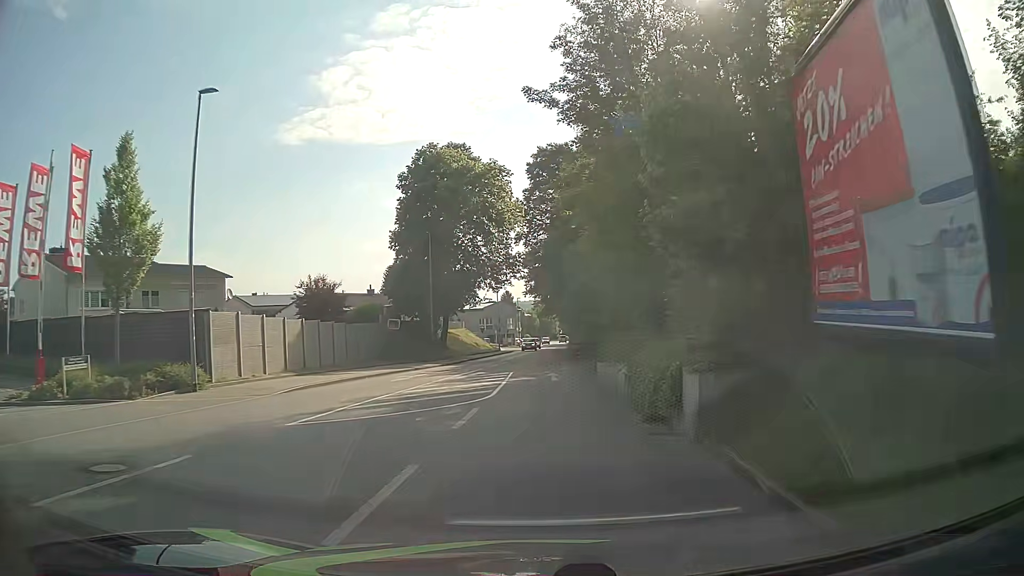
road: tertiary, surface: asphalt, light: Day
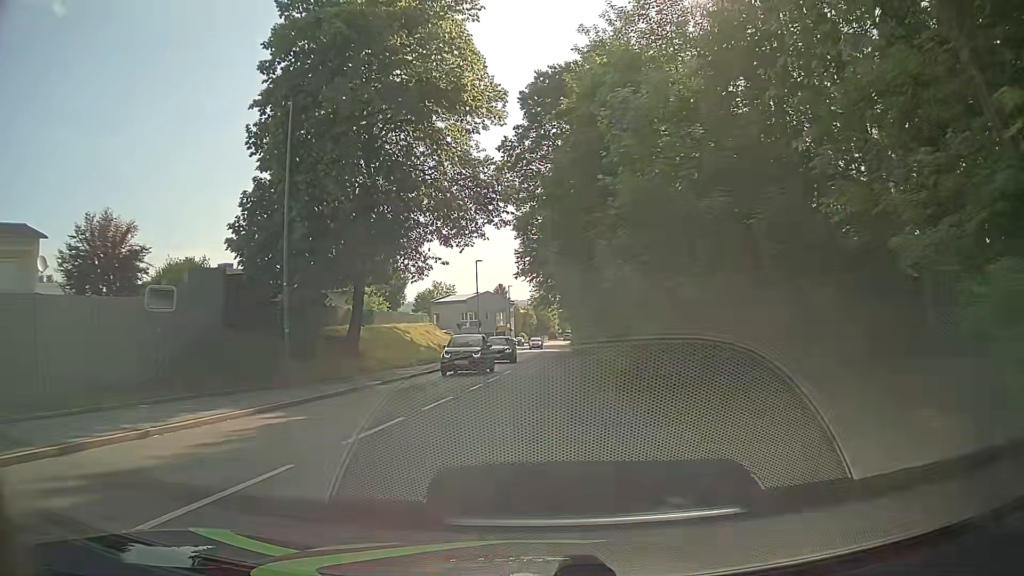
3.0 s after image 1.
(0.0, +24.2) m; 0°
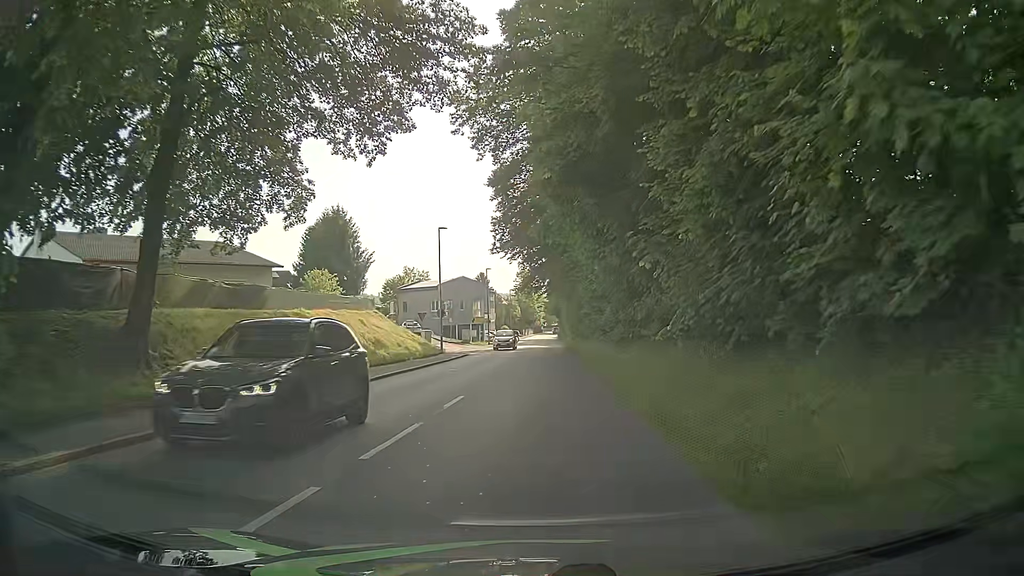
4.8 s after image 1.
(+0.1, +14.5) m; +1°
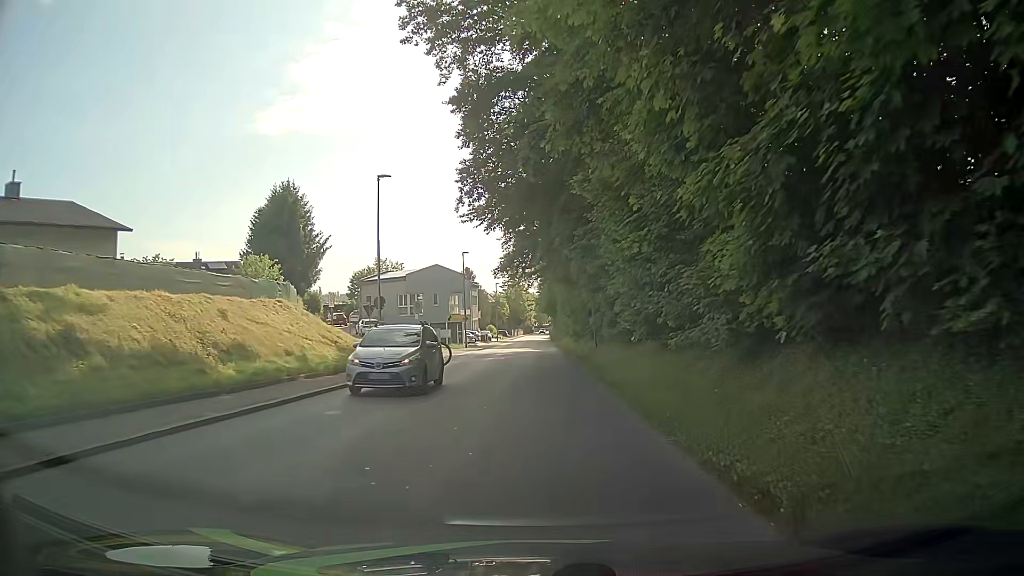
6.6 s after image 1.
(+0.1, +14.6) m; +1°
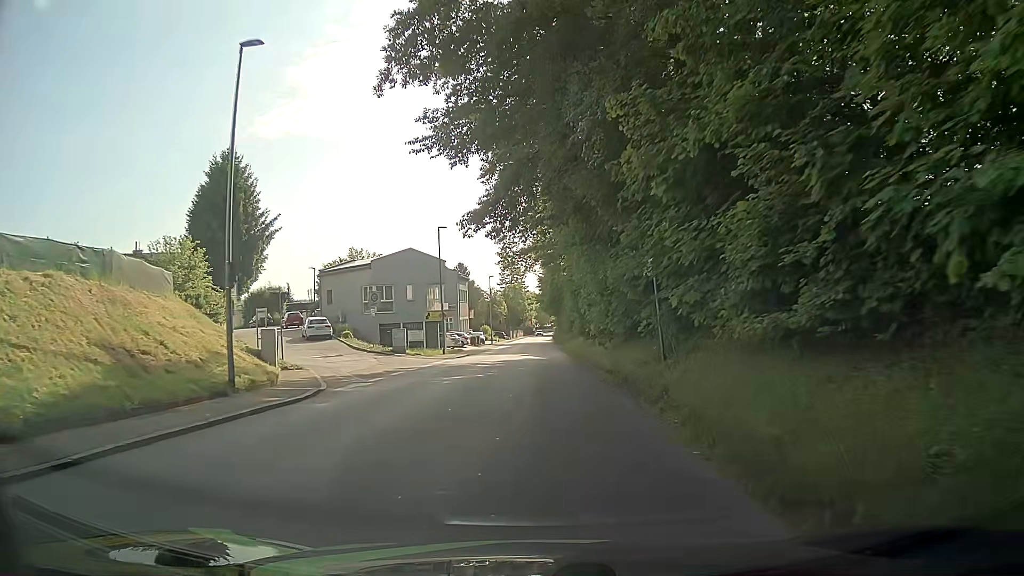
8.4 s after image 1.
(-0.2, +14.5) m; -1°
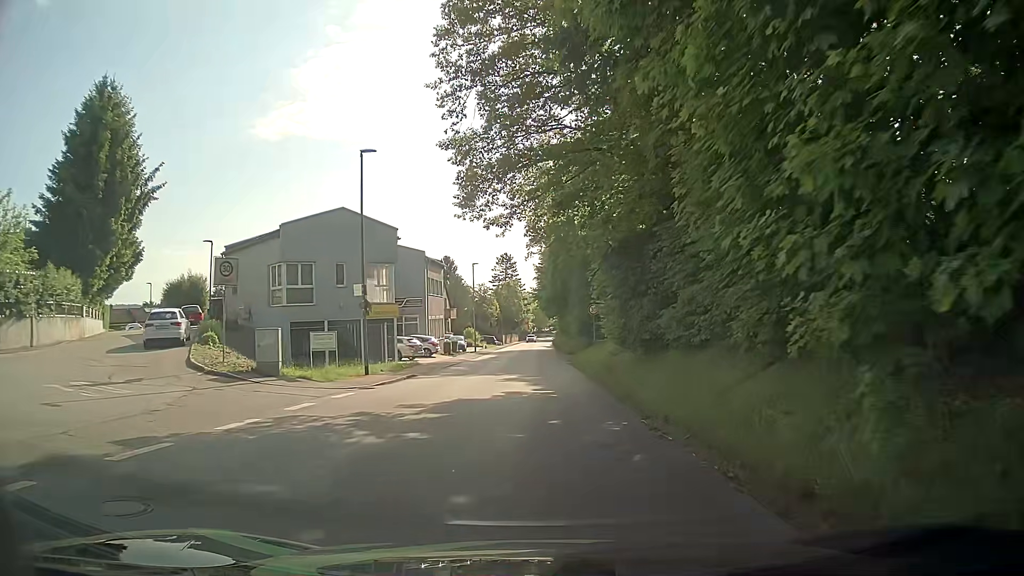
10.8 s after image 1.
(-0.3, +19.2) m; +1°
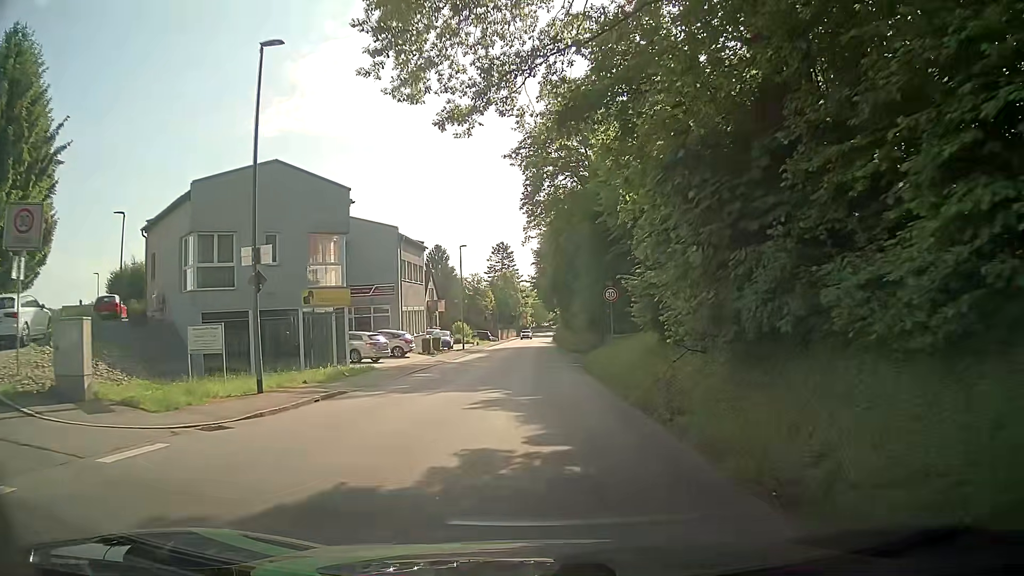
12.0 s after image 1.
(-0.1, +9.6) m; -1°
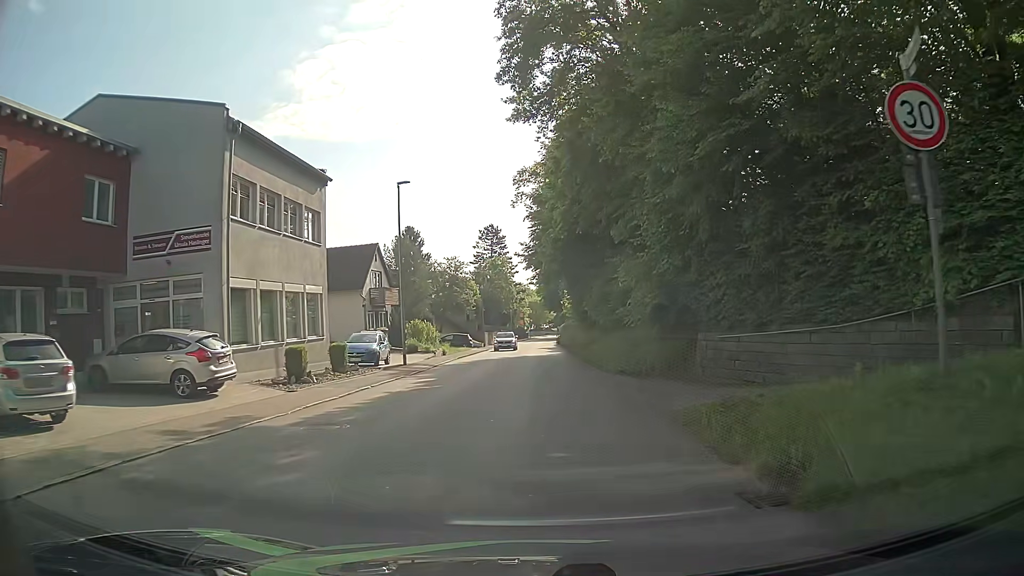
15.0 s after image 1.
(+0.2, +24.0) m; 0°
(0, +10) (0, +20) (0, +30) (0, +40) (0, +50) (0, +60) (+1, +70) (+1, +80) (+1, +90) (+1, +100) m
